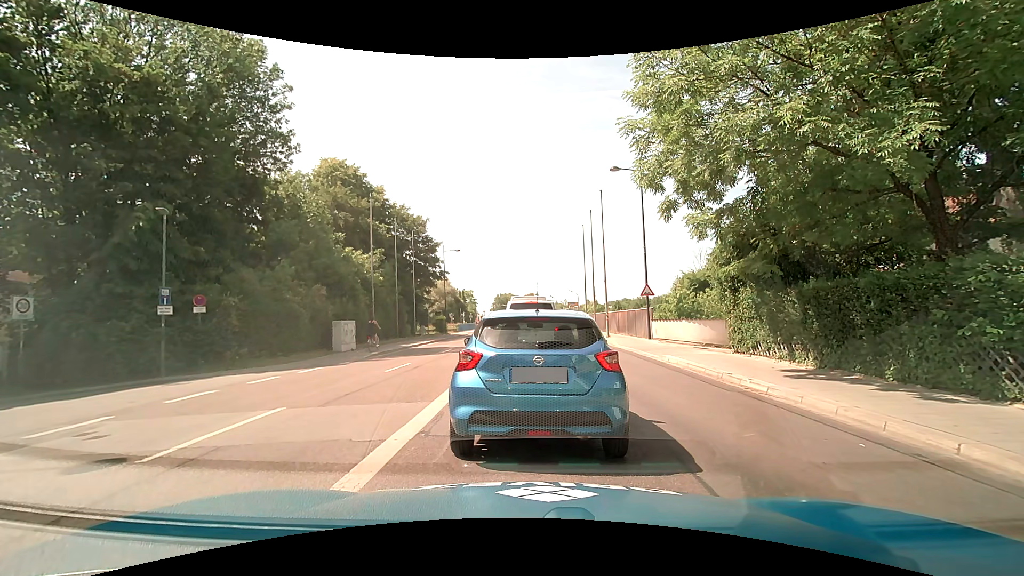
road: secondary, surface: asphalt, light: Day
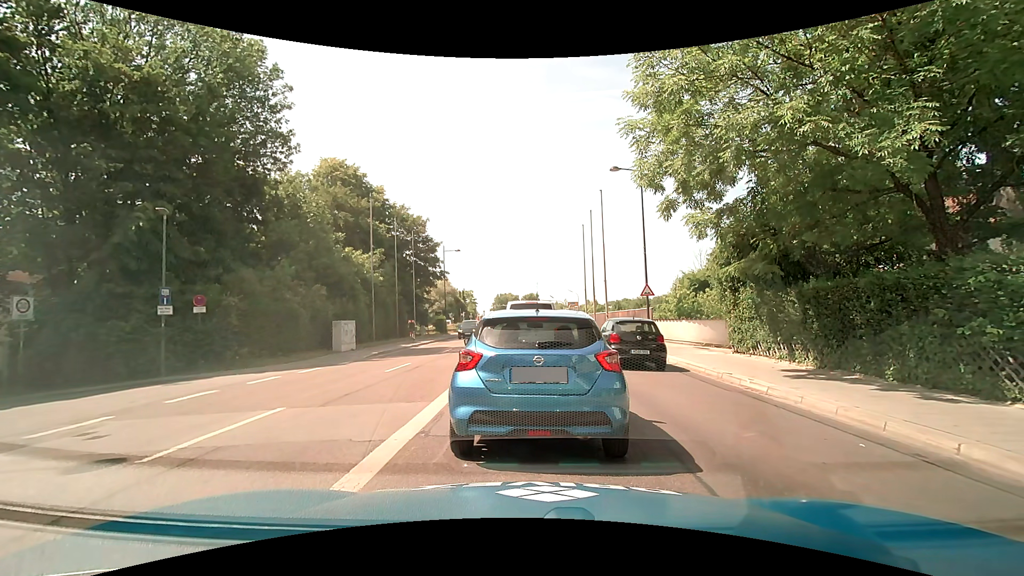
(0.0, 0.0) m; 0°
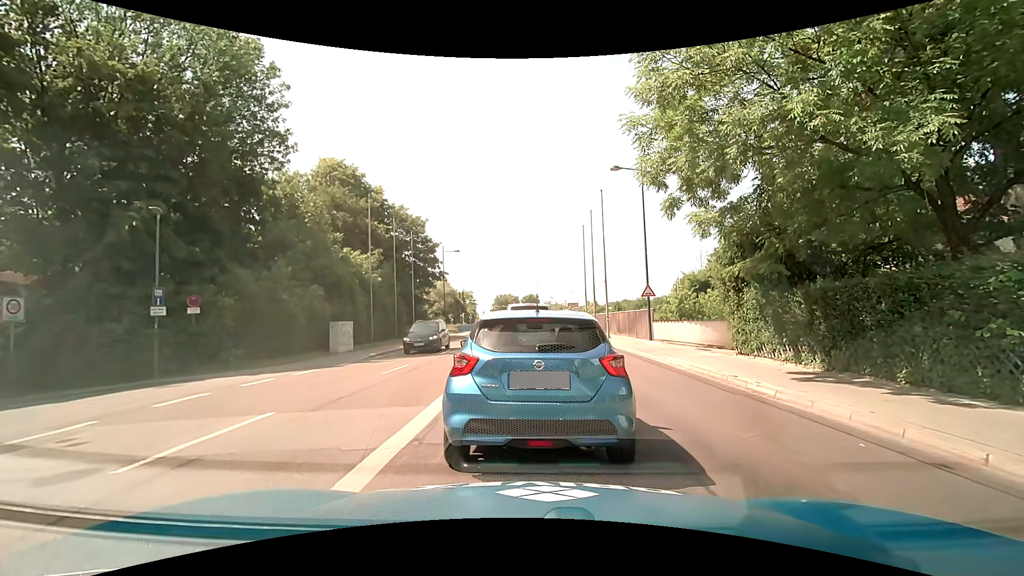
(0.0, +0.3) m; 0°
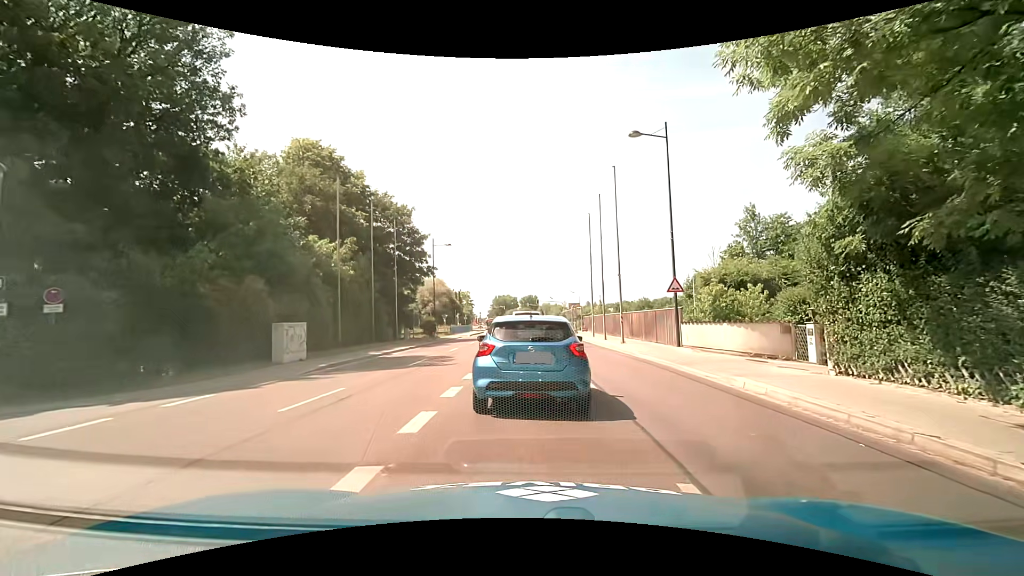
(+0.1, +6.2) m; +1°
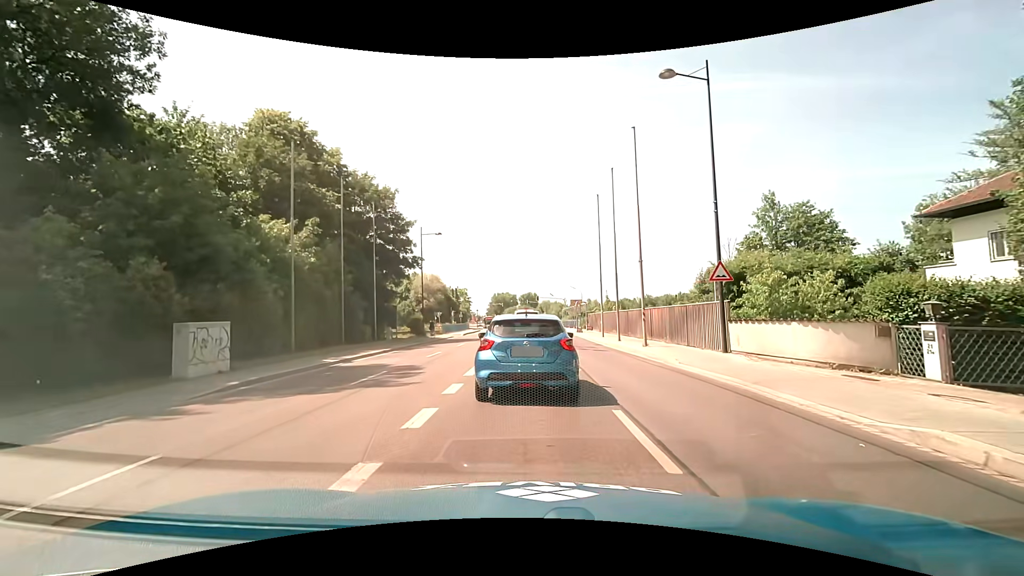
(0.0, +5.8) m; 0°
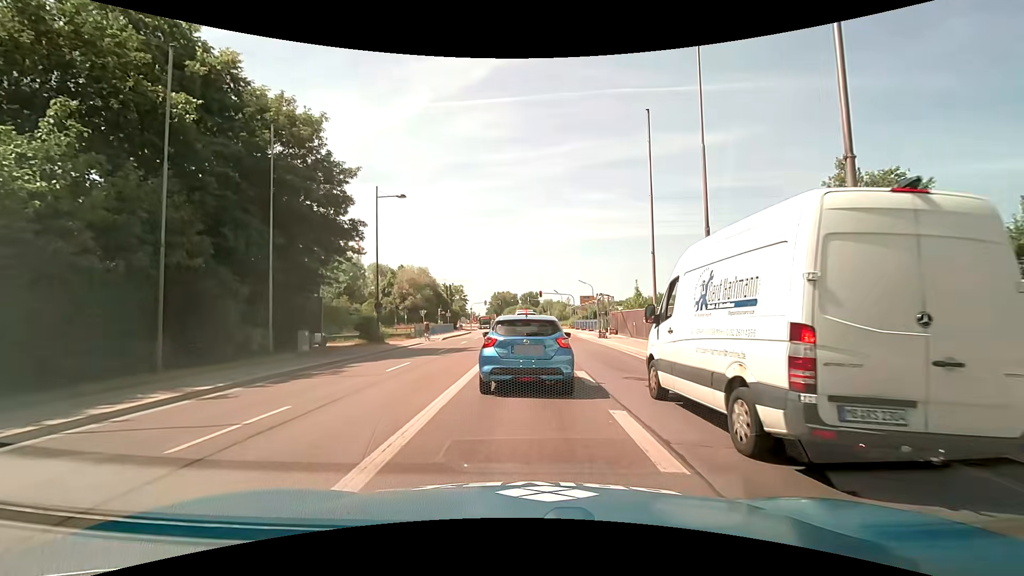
(0.0, +15.0) m; 0°
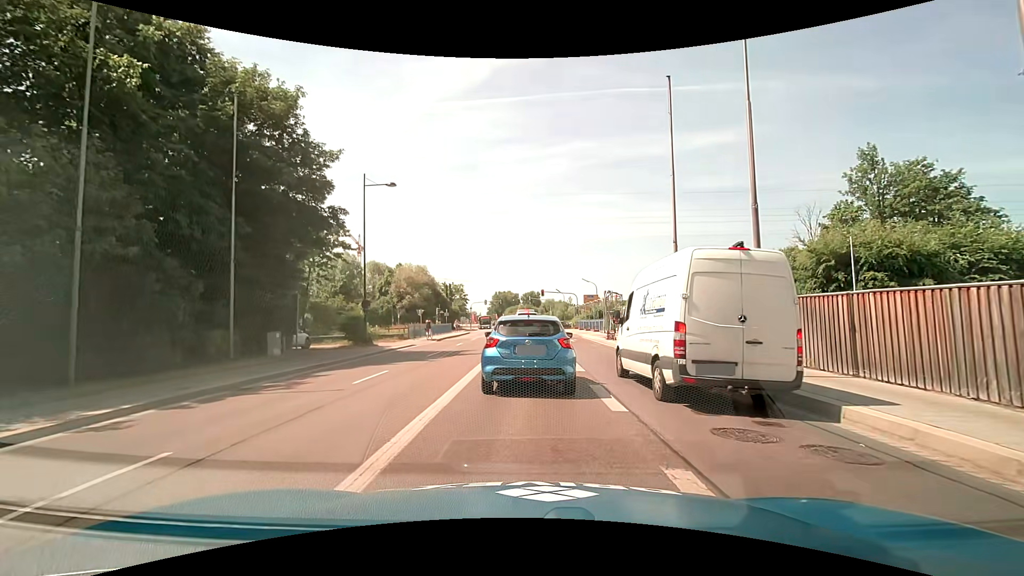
(0.0, +3.0) m; 0°
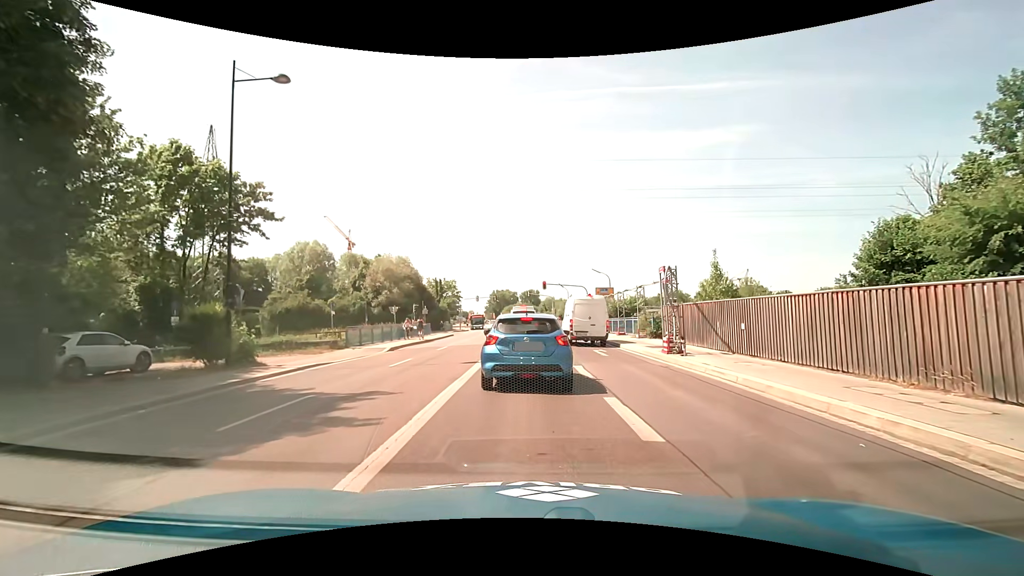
(0.0, +14.0) m; 0°
